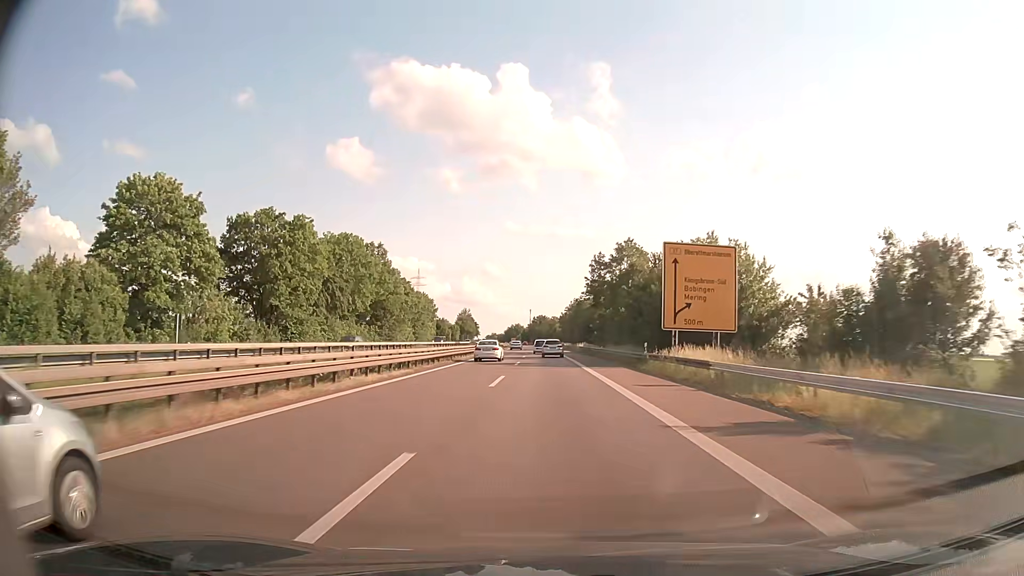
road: trunk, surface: asphalt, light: Day
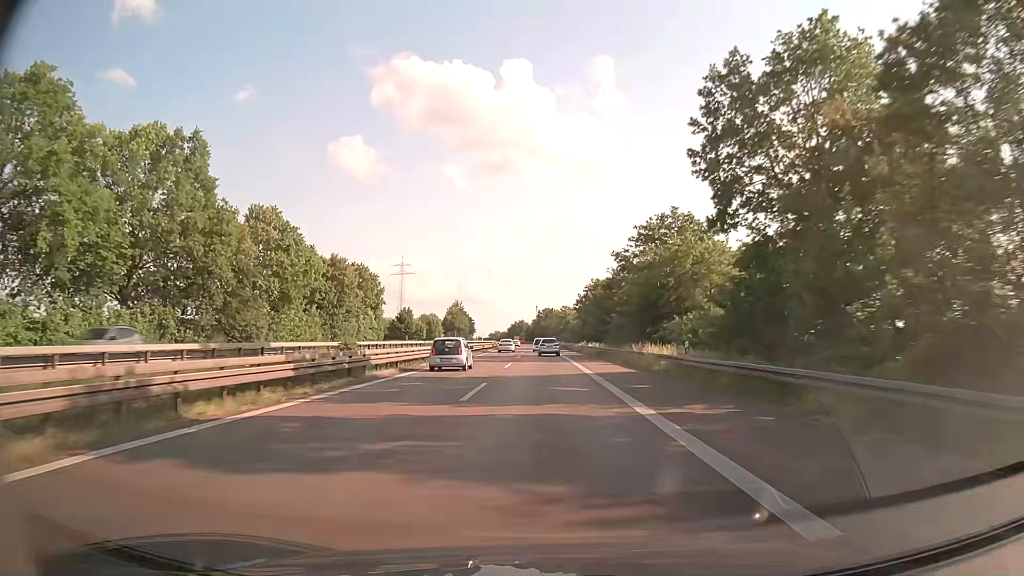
(-0.1, +59.6) m; -1°
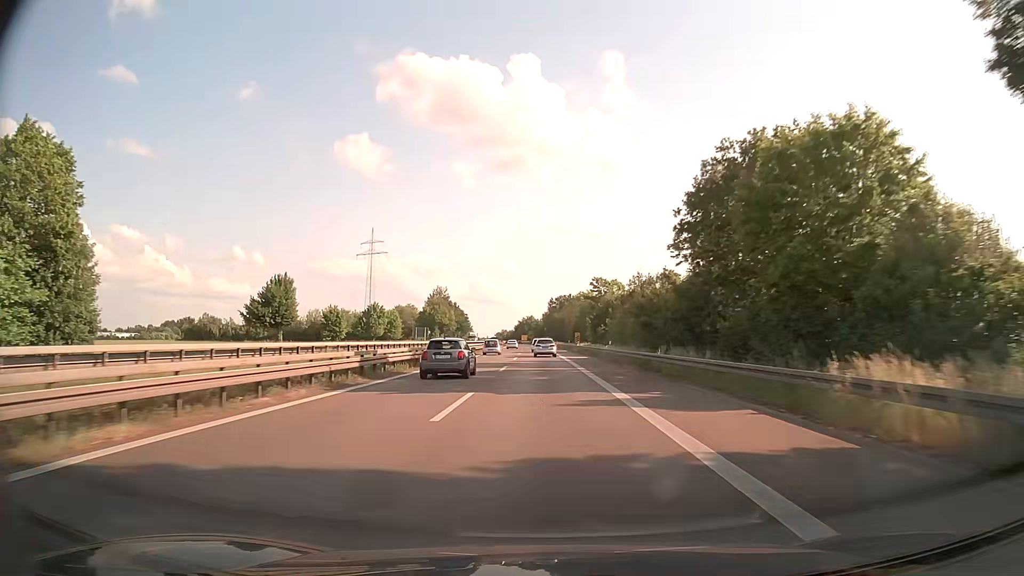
(-0.8, +76.3) m; -1°
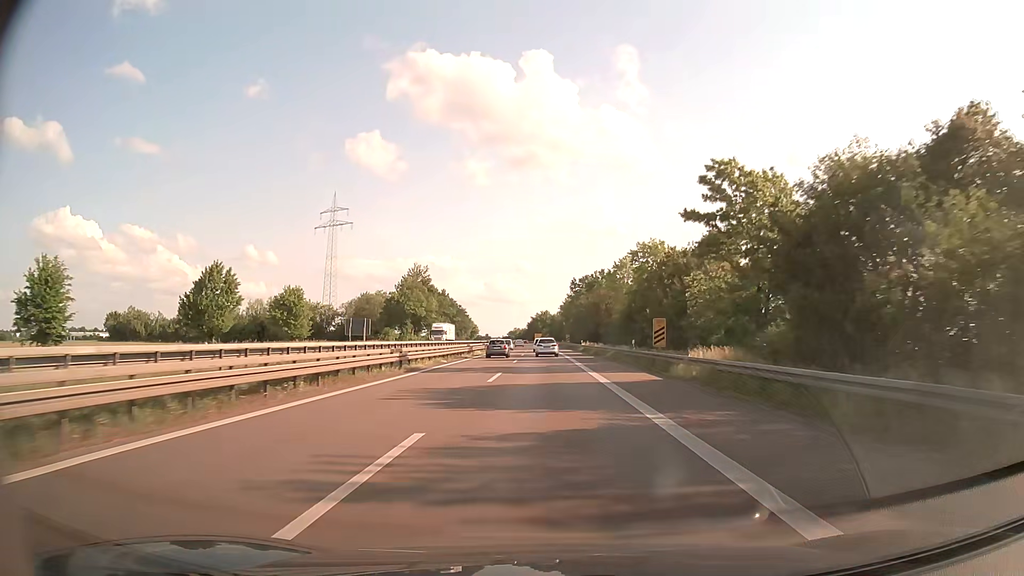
(-0.7, +62.0) m; -1°
(0, +10) (0, +20) (0, +30) (0, +40) (0, +50) (0, +60) (-1, +70) (-1, +80) (-1, +90) (-1, +100) m
